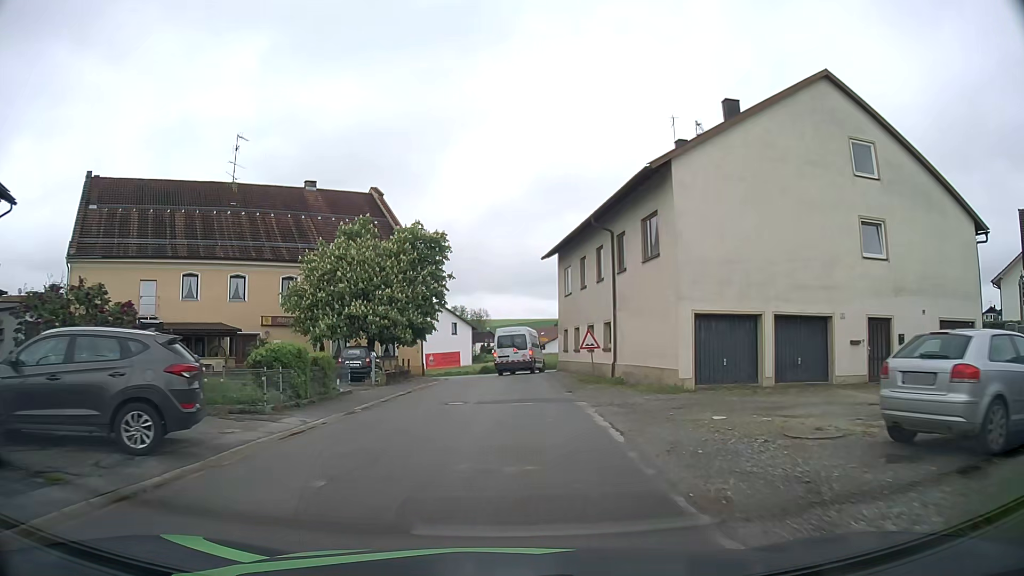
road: tertiary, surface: asphalt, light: Day
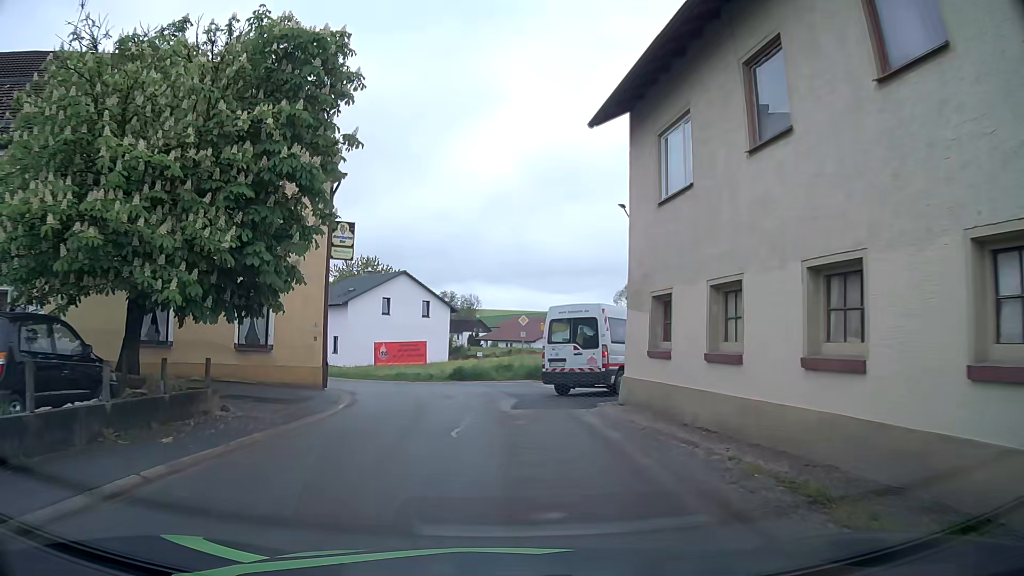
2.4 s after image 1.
(+0.4, +21.9) m; +1°
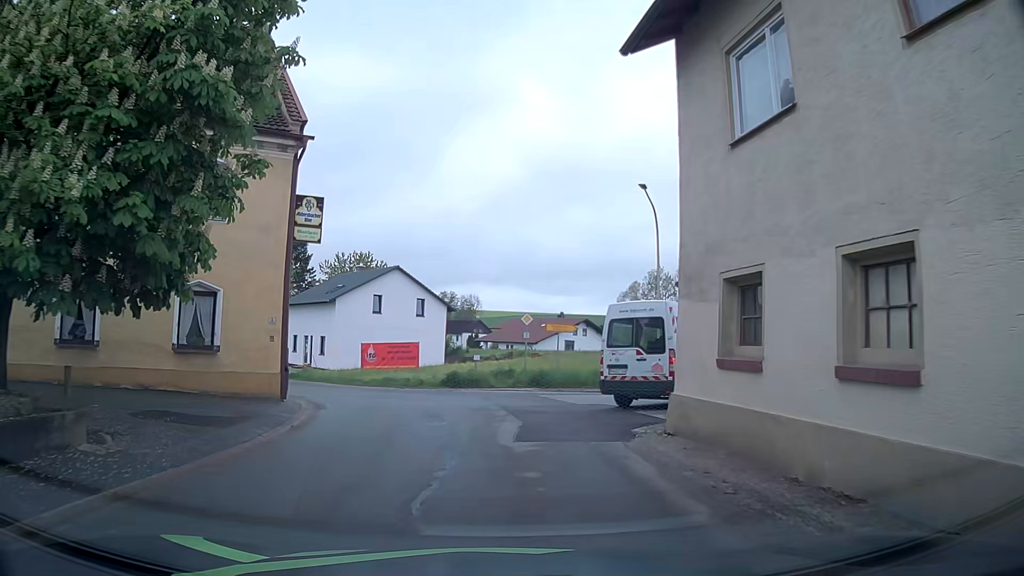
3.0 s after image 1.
(0.0, +4.2) m; 0°
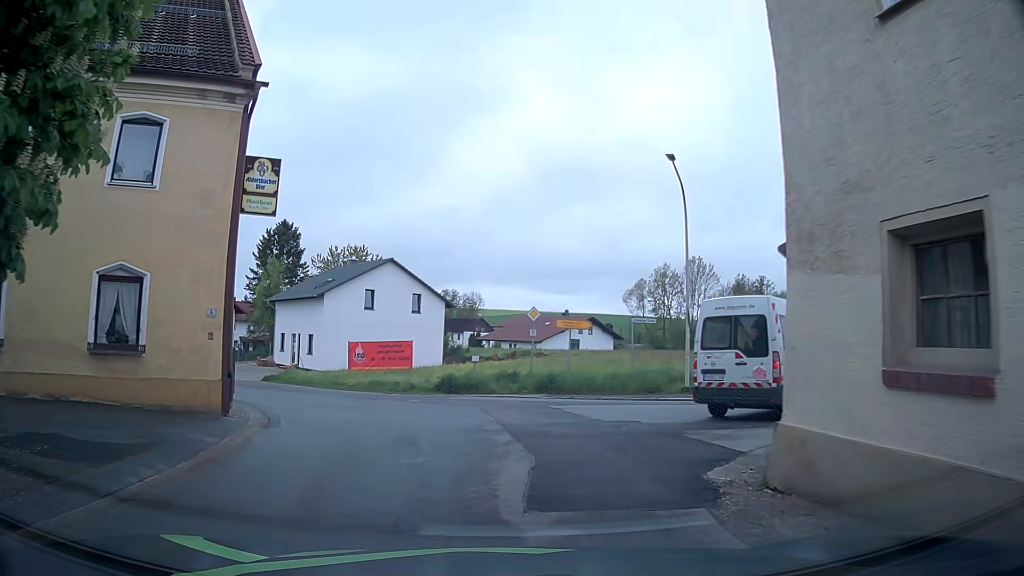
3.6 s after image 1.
(0.0, +4.0) m; -1°
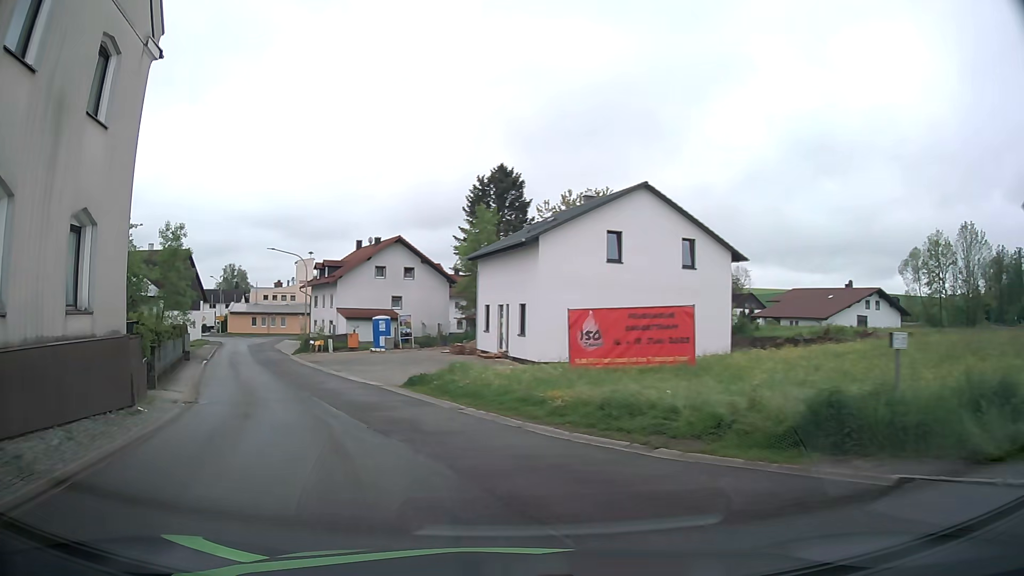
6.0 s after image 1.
(-2.2, +18.1) m; -20°
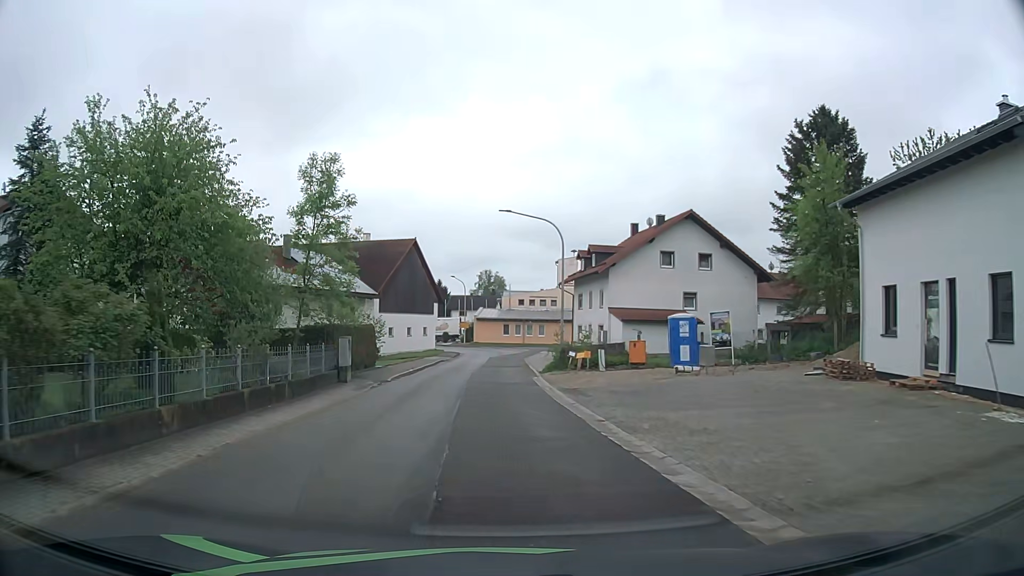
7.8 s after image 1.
(-4.1, +17.1) m; -24°
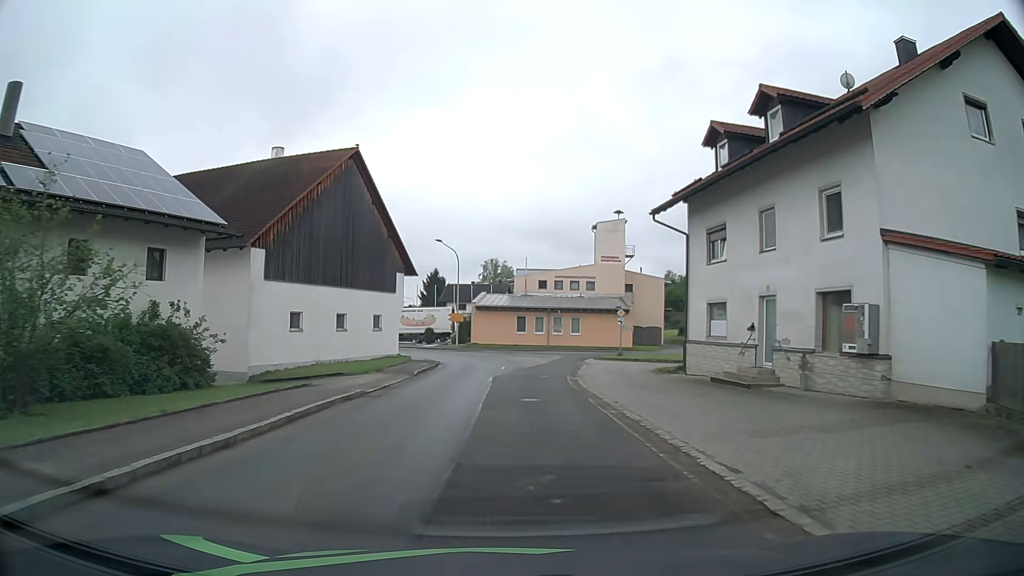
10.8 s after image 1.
(-0.3, +33.3) m; 0°
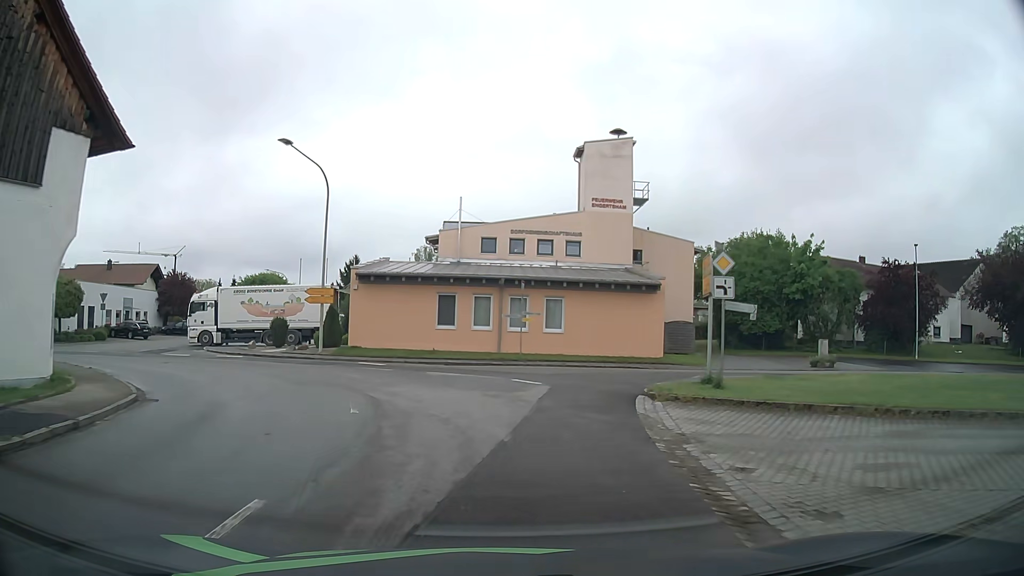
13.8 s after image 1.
(+1.3, +30.2) m; +7°
(-1, +10) (-5, +19) (-12, +26) (-22, +28) (-32, +28) (-42, +27) (-52, +26) (-62, +25) (-72, +25) (-82, +24) m
